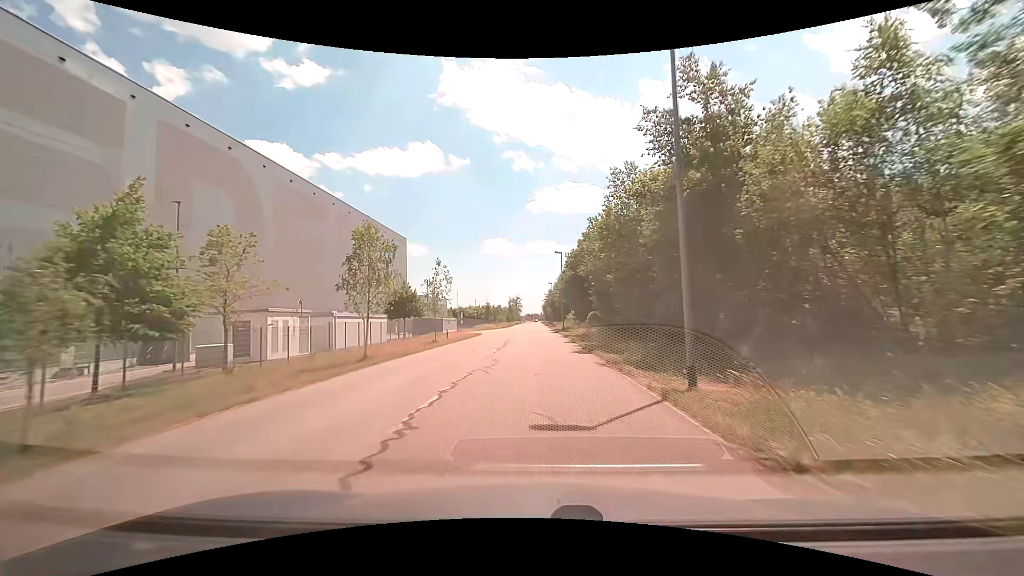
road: unclassified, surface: asphalt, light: Day
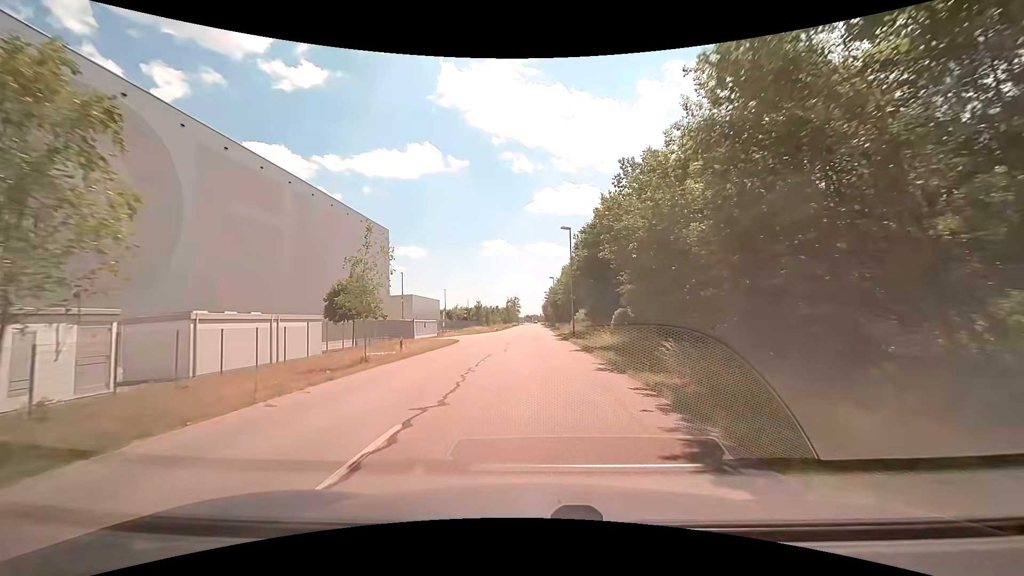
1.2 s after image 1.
(0.0, +15.4) m; 0°
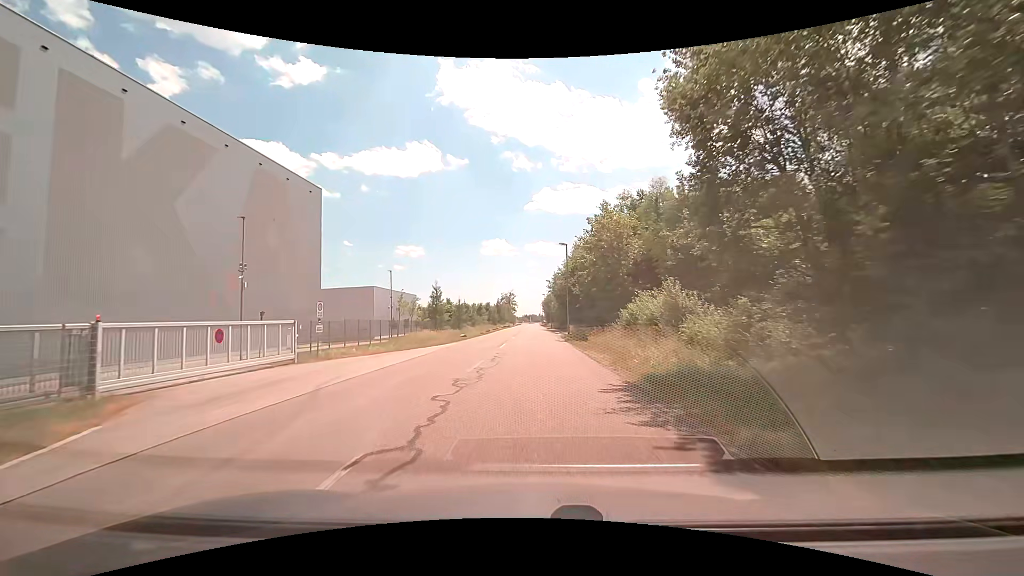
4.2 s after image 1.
(0.0, +37.1) m; 0°
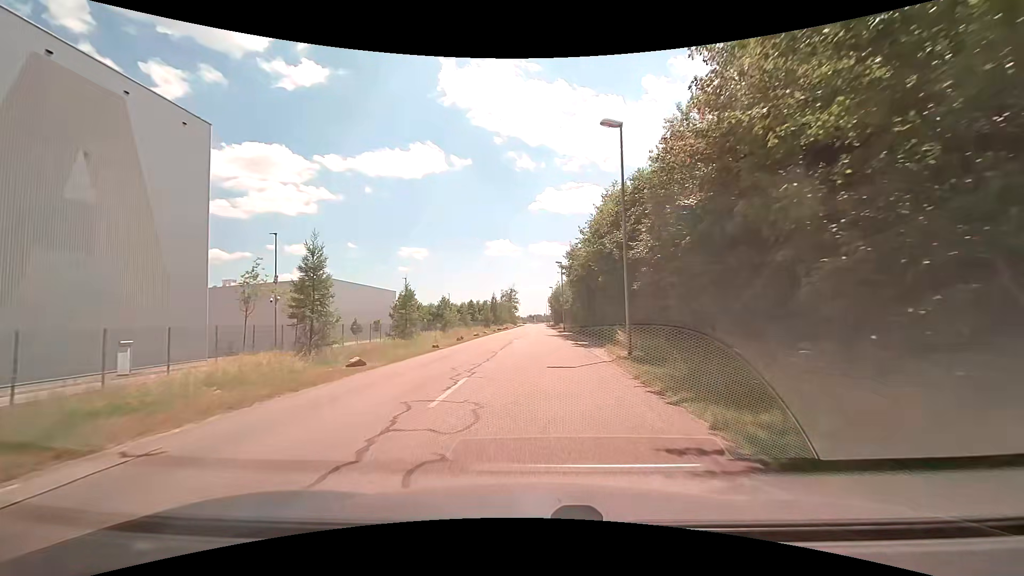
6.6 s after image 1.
(0.0, +29.1) m; 0°
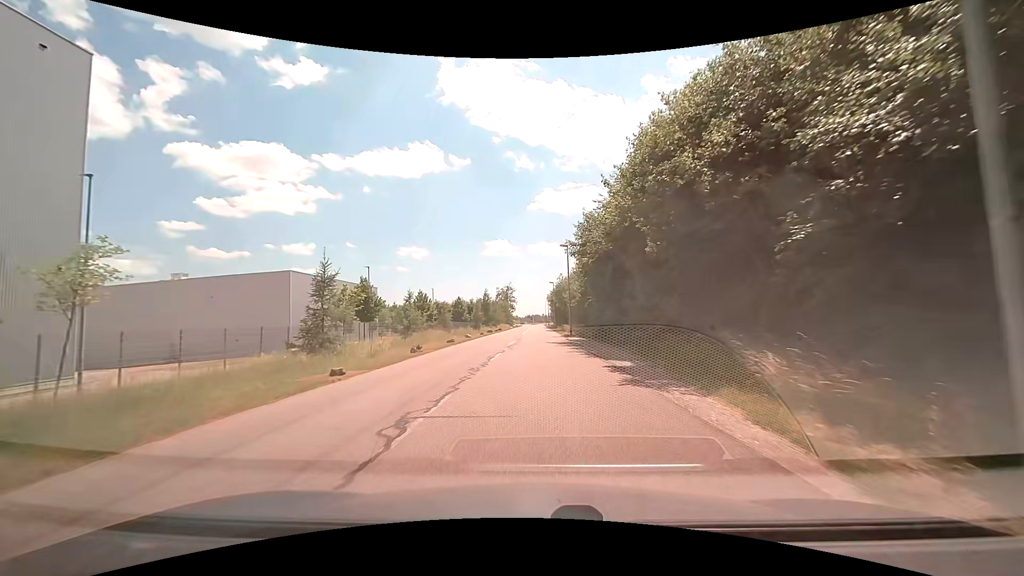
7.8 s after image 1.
(0.0, +14.6) m; 0°
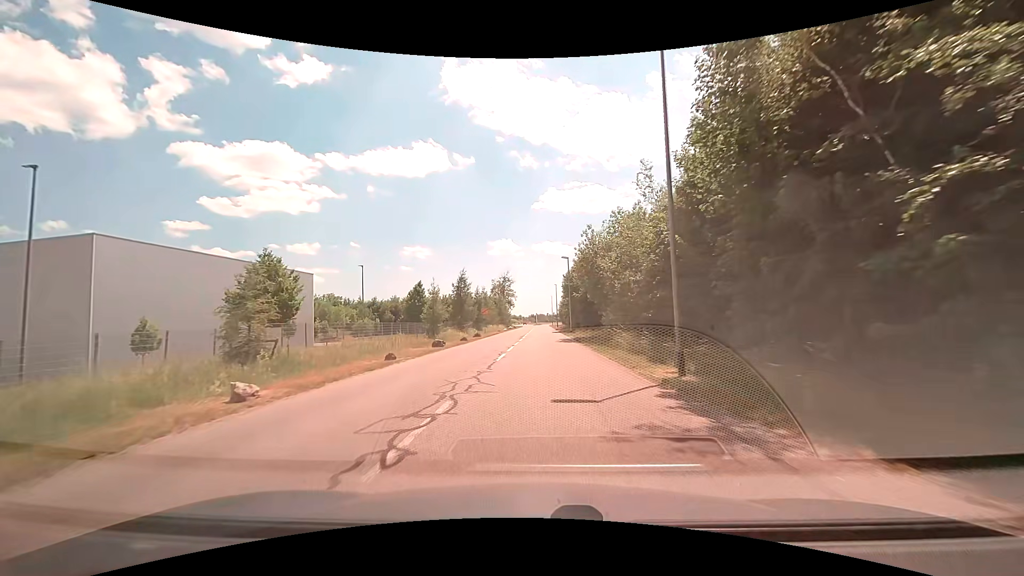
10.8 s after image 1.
(+0.1, +36.5) m; 0°
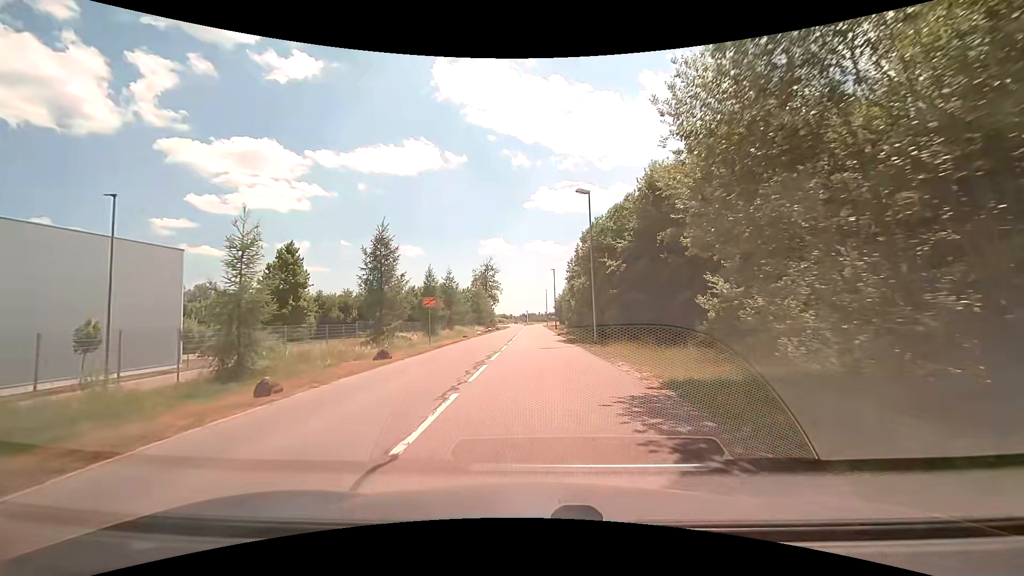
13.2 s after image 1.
(+0.2, +29.1) m; +1°
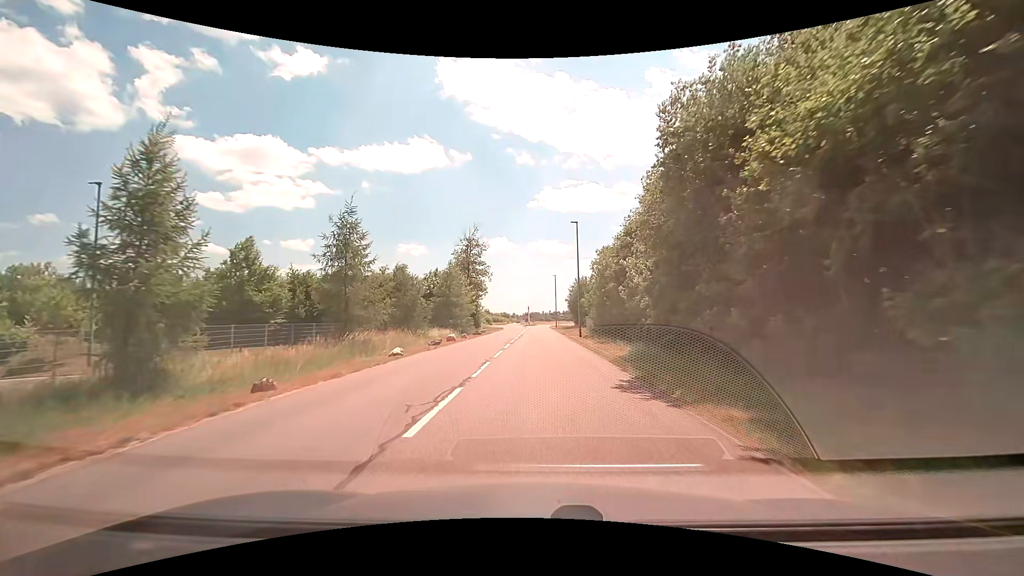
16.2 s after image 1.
(-0.3, +34.9) m; -1°
